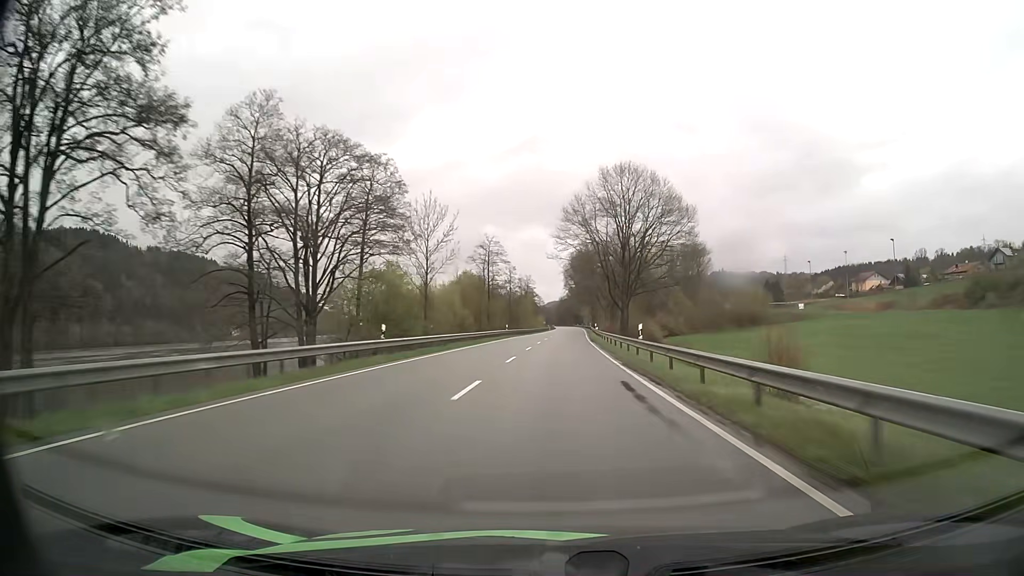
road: primary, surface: asphalt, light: Day
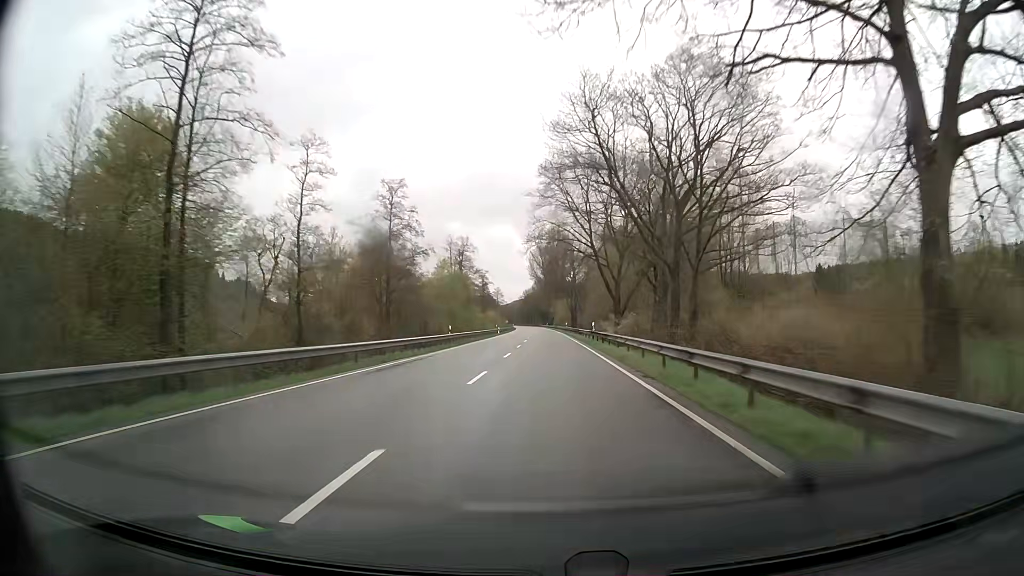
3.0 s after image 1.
(+2.5, +80.5) m; +3°
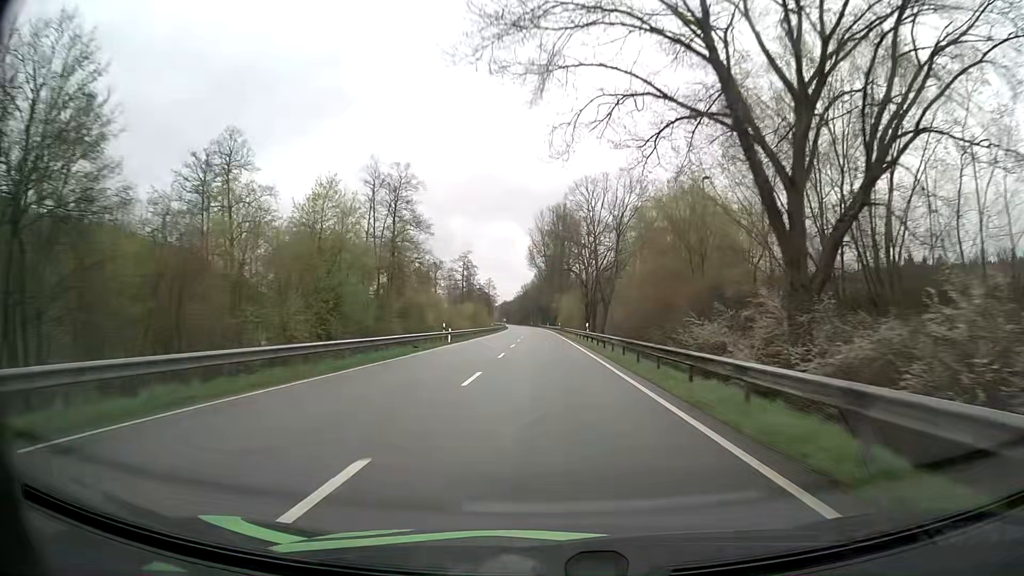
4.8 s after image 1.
(+0.1, +48.3) m; 0°
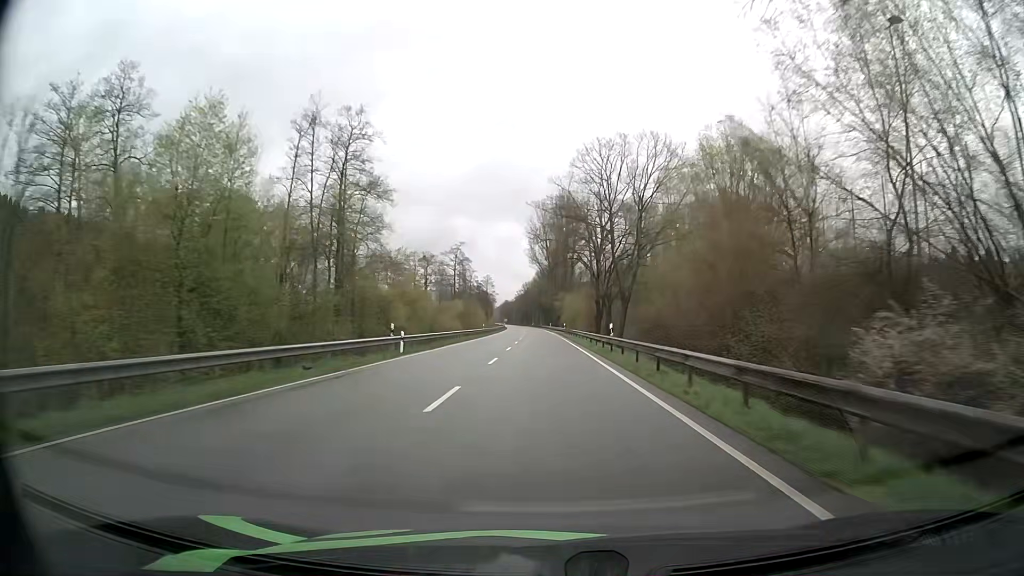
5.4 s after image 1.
(0.0, +16.1) m; 0°
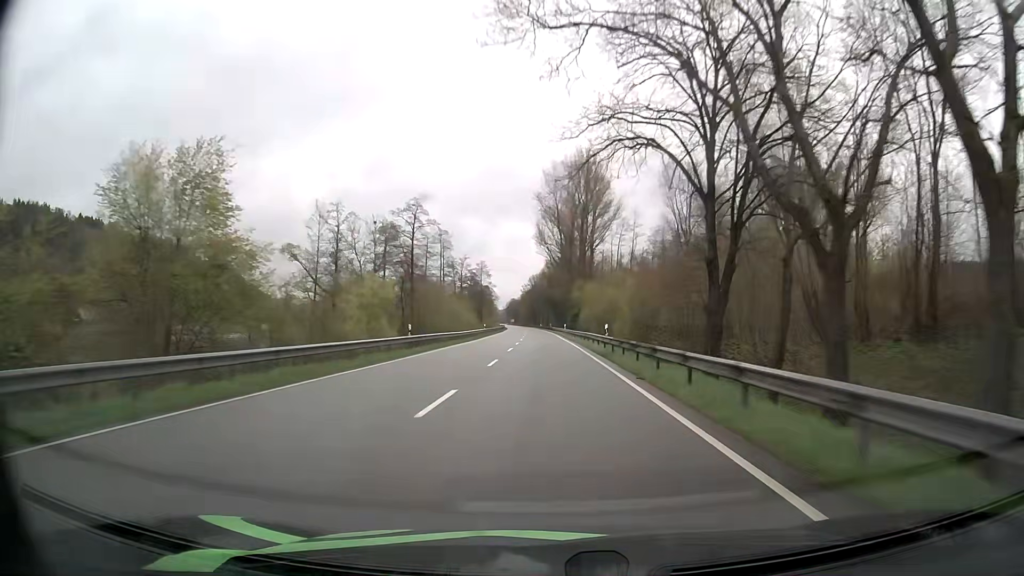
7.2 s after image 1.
(-0.3, +48.3) m; -1°
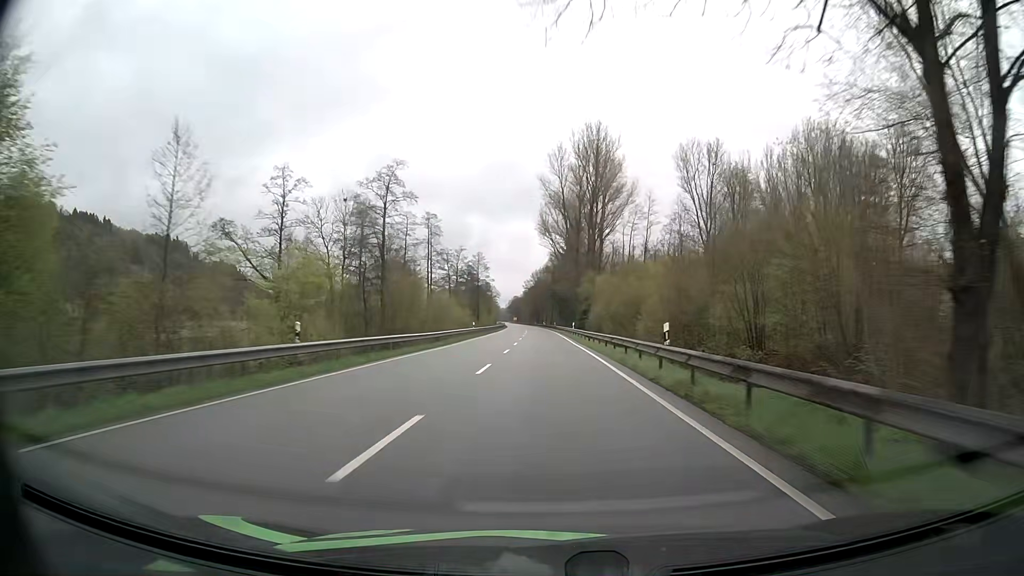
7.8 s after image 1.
(-0.1, +16.1) m; -1°
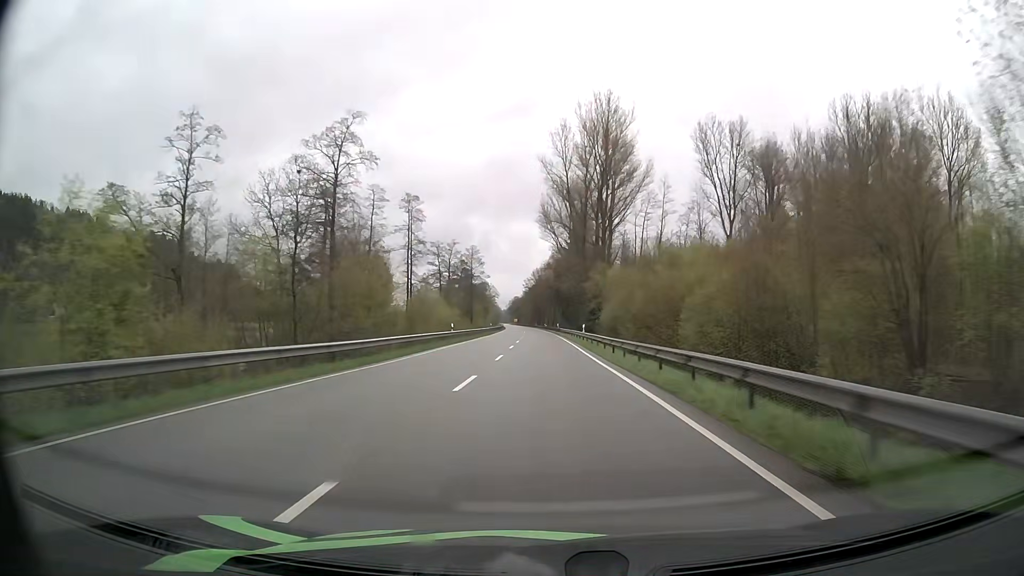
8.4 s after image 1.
(0.0, +16.1) m; 0°
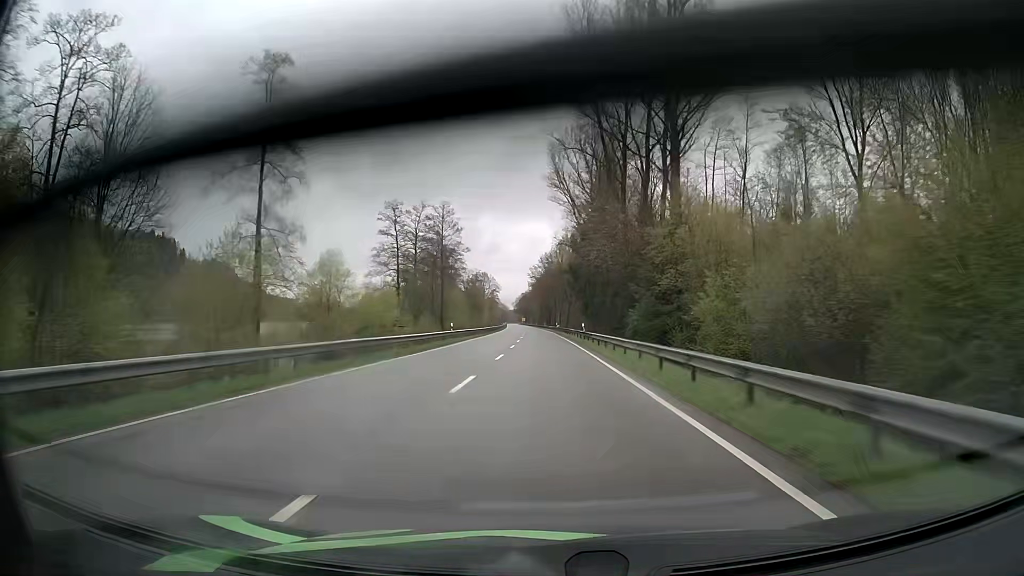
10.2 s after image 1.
(-0.3, +48.3) m; -1°
(0, +10) (0, +20) (0, +30) (0, +40) (0, +50) (-1, +60) (-1, +70) (-1, +80) (-1, +90) (-2, +100) m
